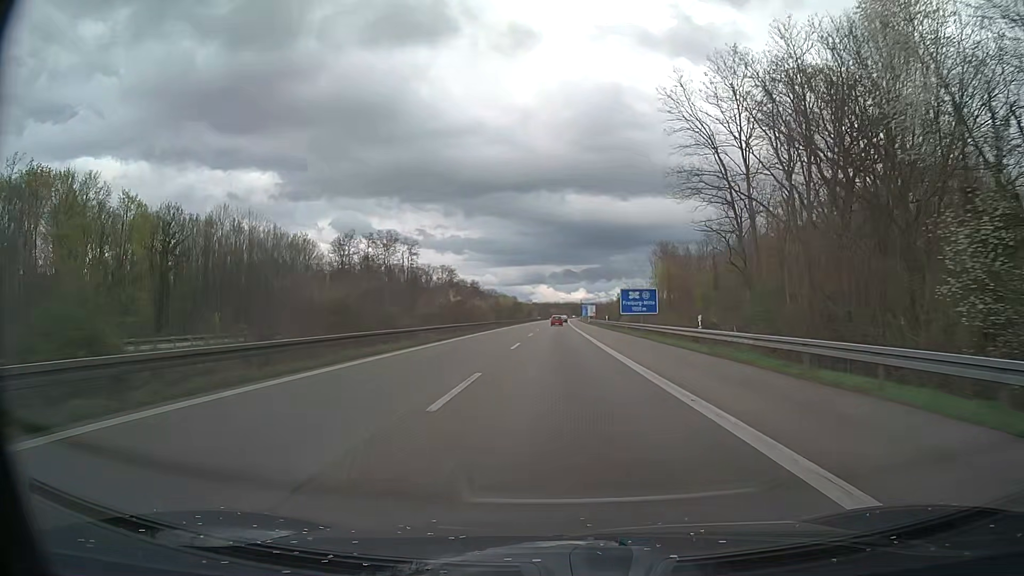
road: motorway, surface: asphalt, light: Day
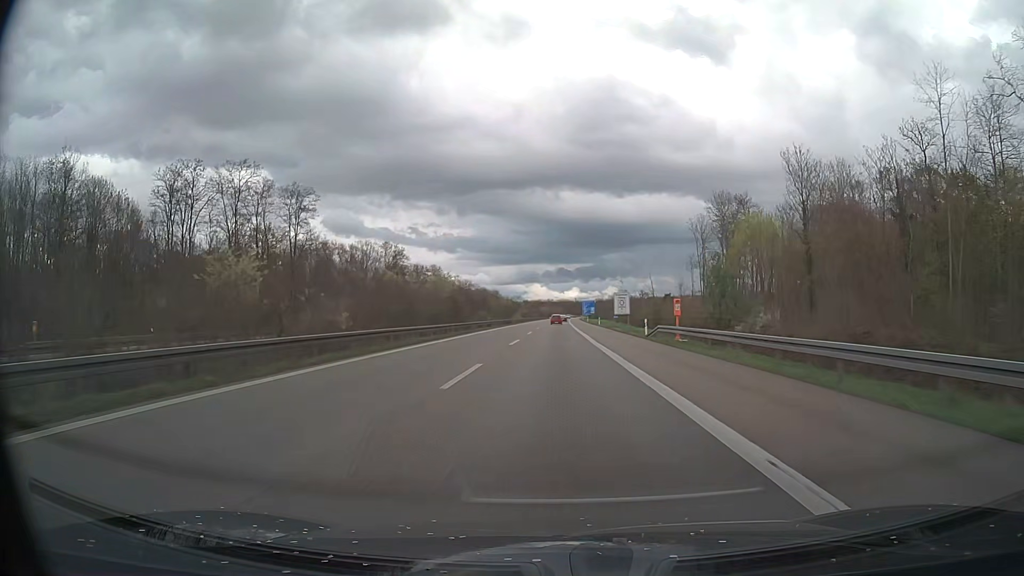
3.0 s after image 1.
(+0.6, +87.0) m; +1°
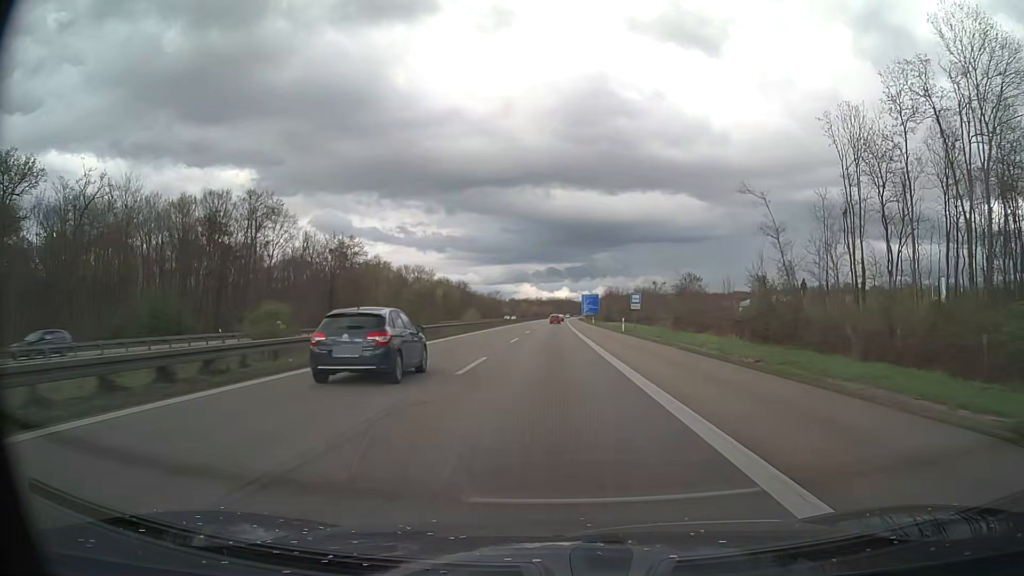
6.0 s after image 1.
(+0.8, +87.0) m; +1°
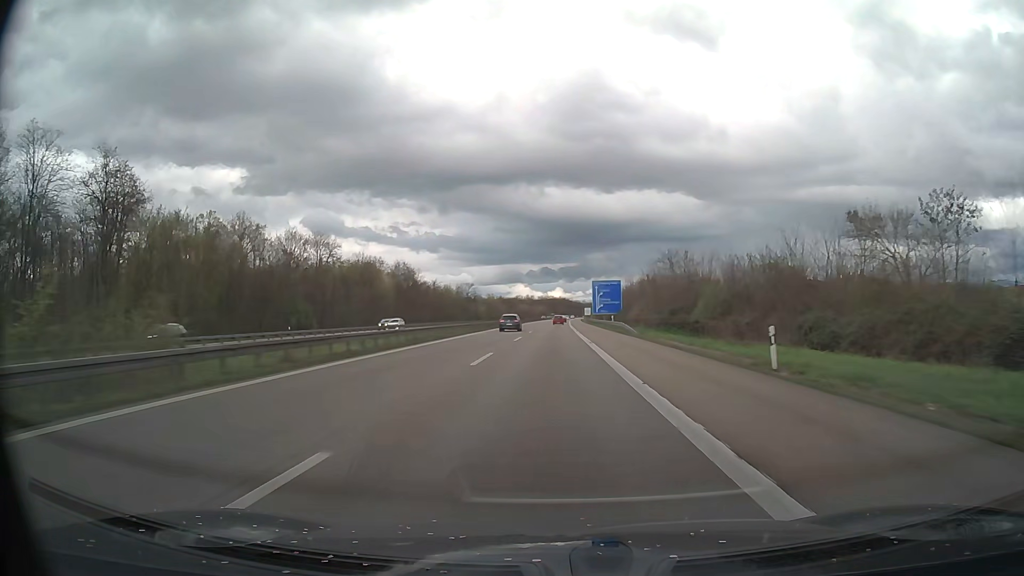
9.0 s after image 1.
(+0.6, +87.0) m; +1°
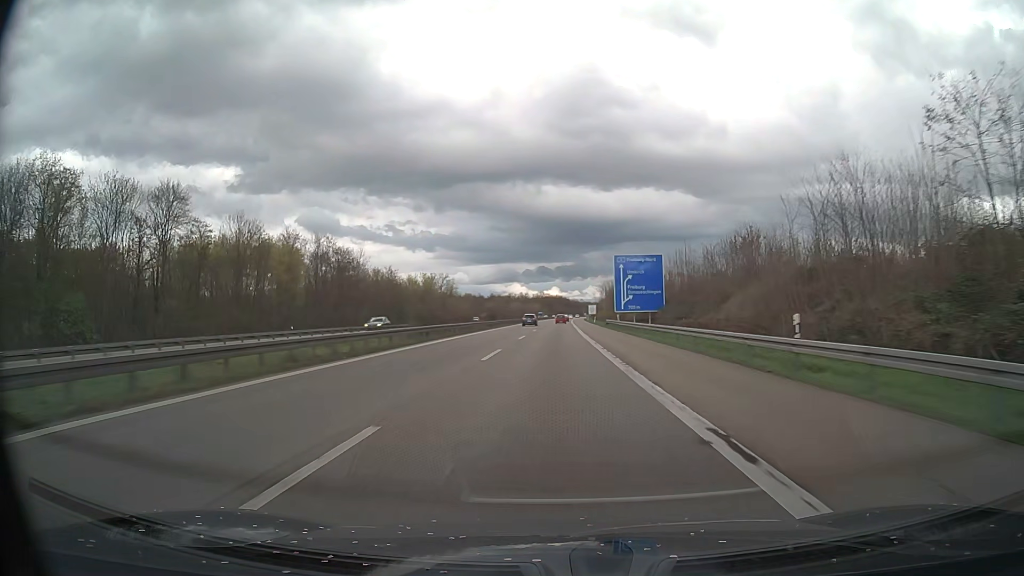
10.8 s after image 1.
(+0.2, +52.2) m; 0°
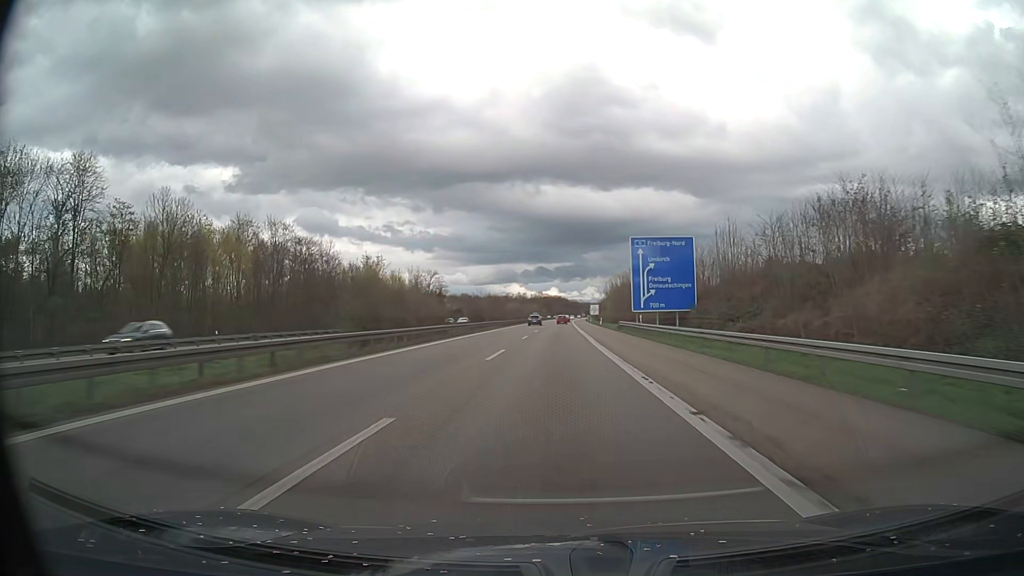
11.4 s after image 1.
(0.0, +17.4) m; 0°
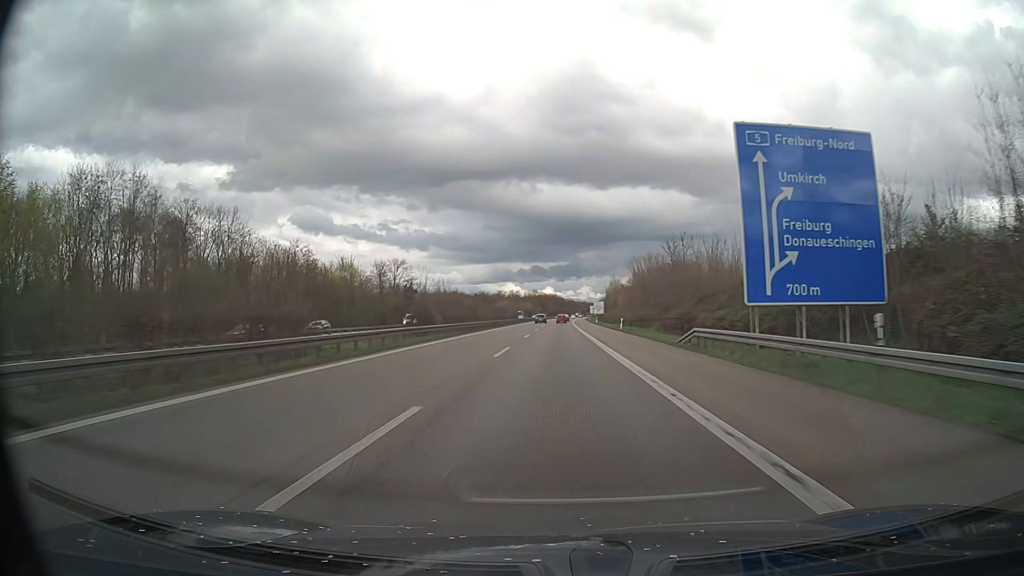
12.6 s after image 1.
(+0.1, +34.8) m; 0°
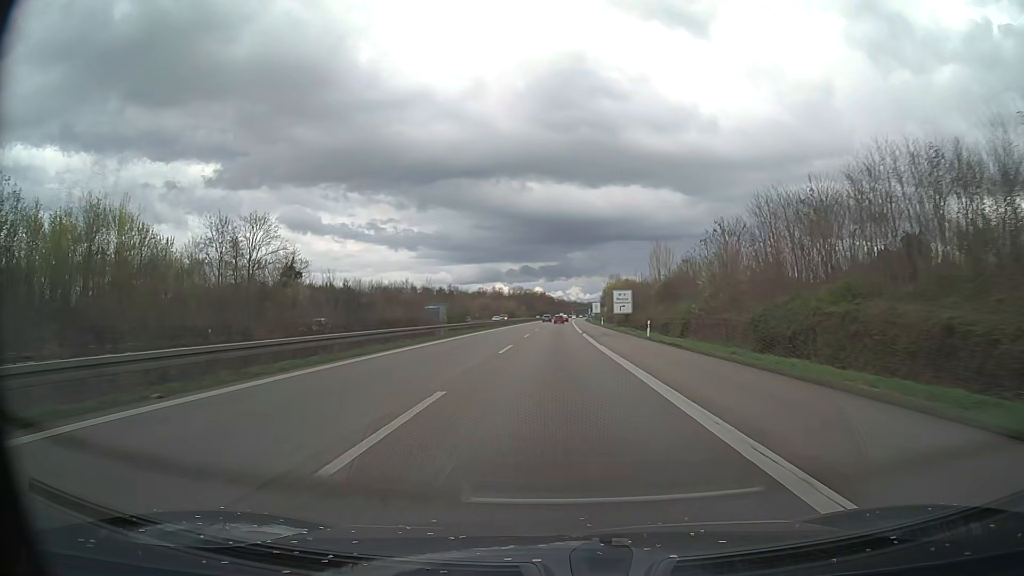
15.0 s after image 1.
(+0.5, +69.7) m; +1°
(0, +10) (0, +20) (0, +30) (0, +40) (0, +50) (0, +60) (0, +70) (+1, +80) (+1, +90) (+1, +100) m
